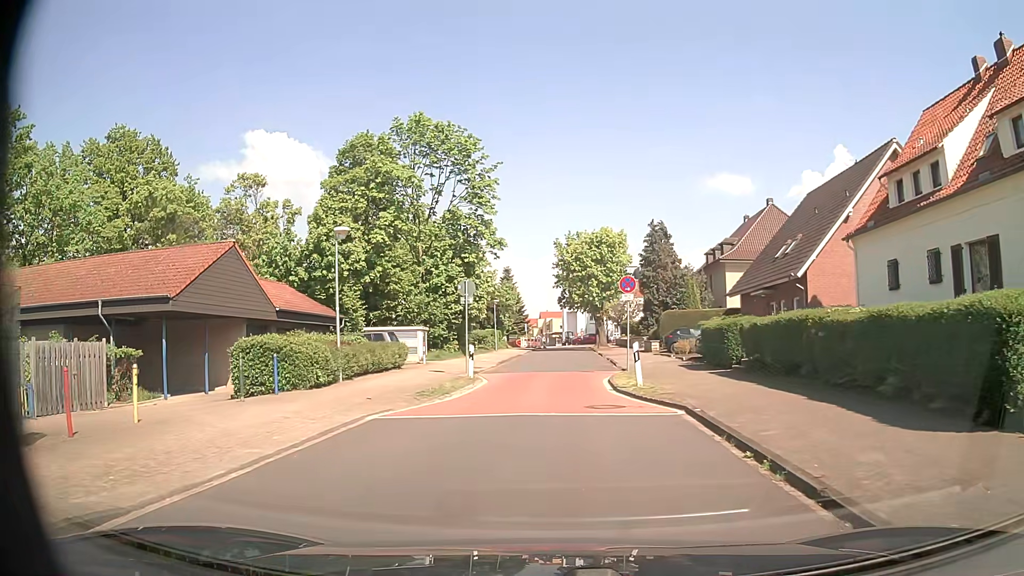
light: Day
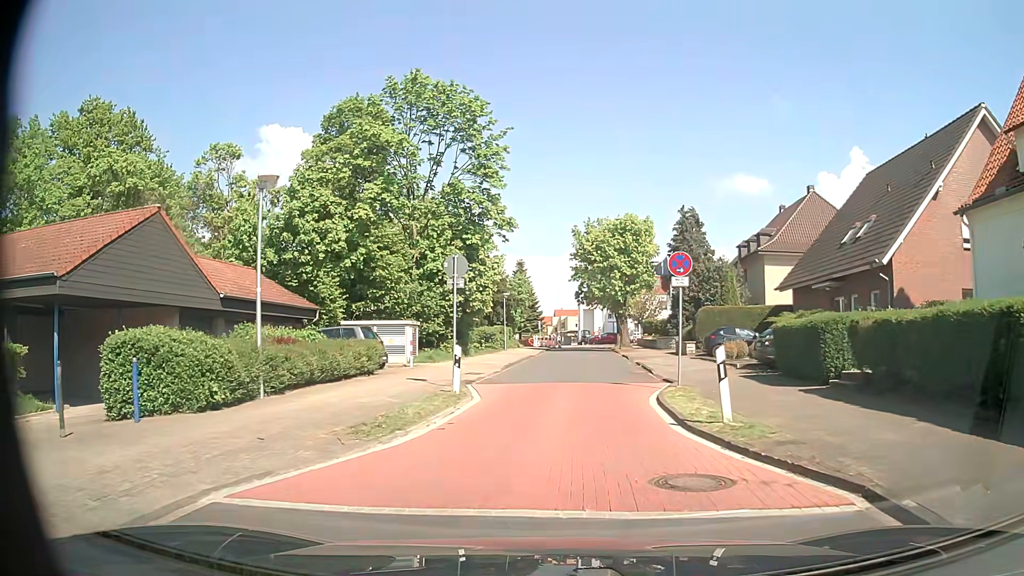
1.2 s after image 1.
(-0.1, +6.5) m; -2°
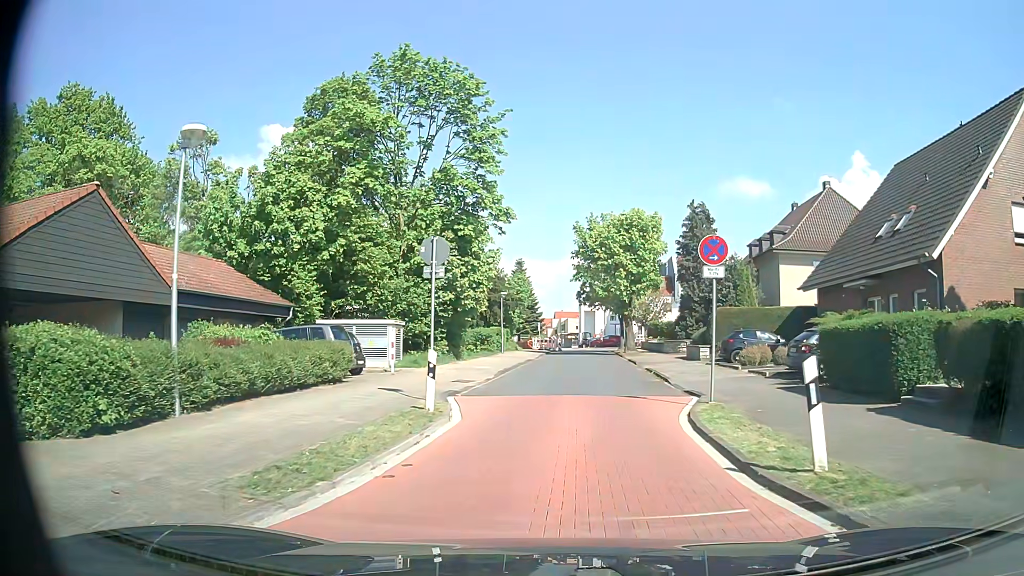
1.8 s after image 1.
(0.0, +3.3) m; +1°
